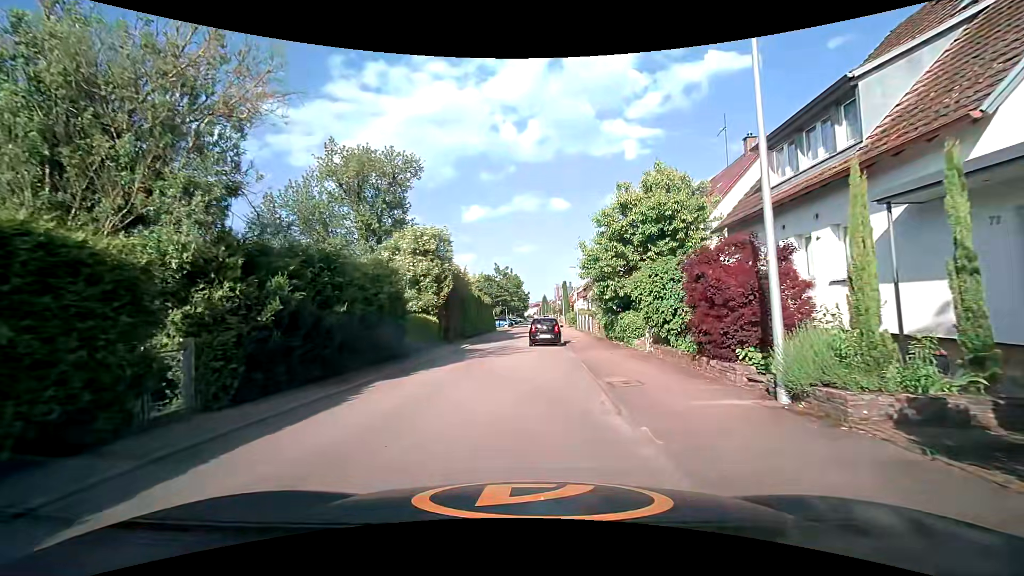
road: residential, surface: asphalt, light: Day
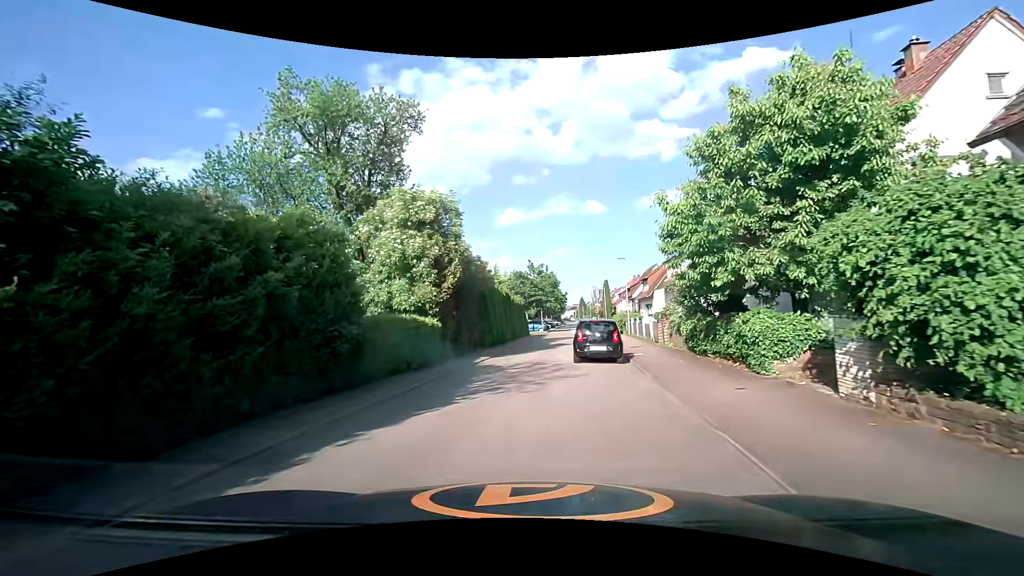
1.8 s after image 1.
(+0.1, +8.3) m; -4°
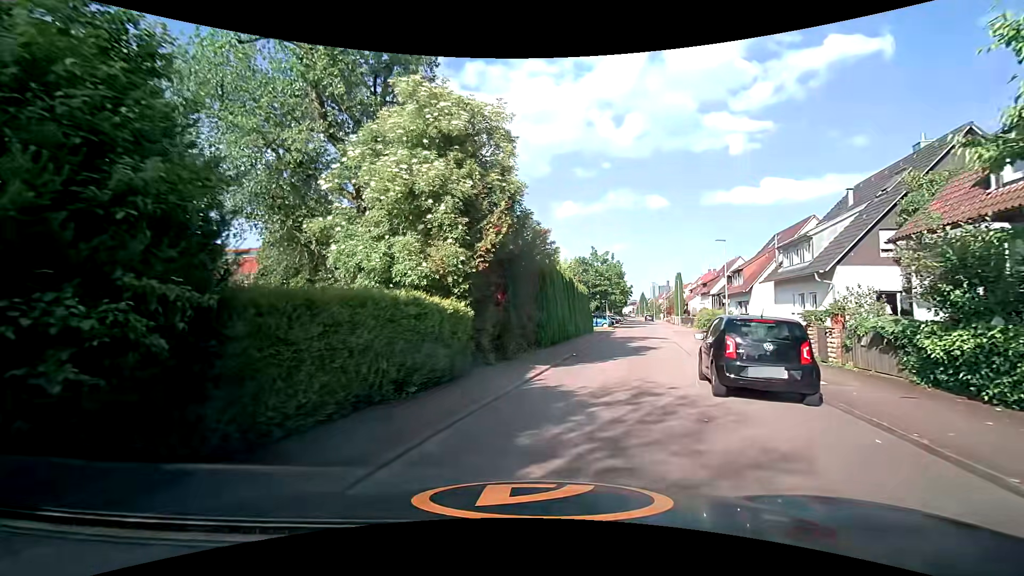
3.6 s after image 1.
(-0.5, +7.4) m; -6°
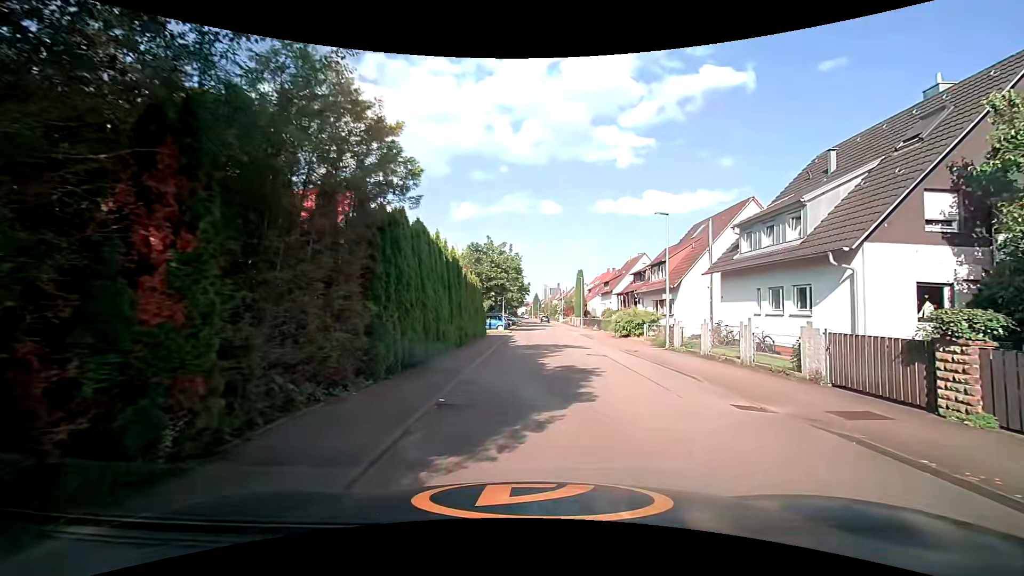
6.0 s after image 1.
(+0.9, +10.2) m; +13°
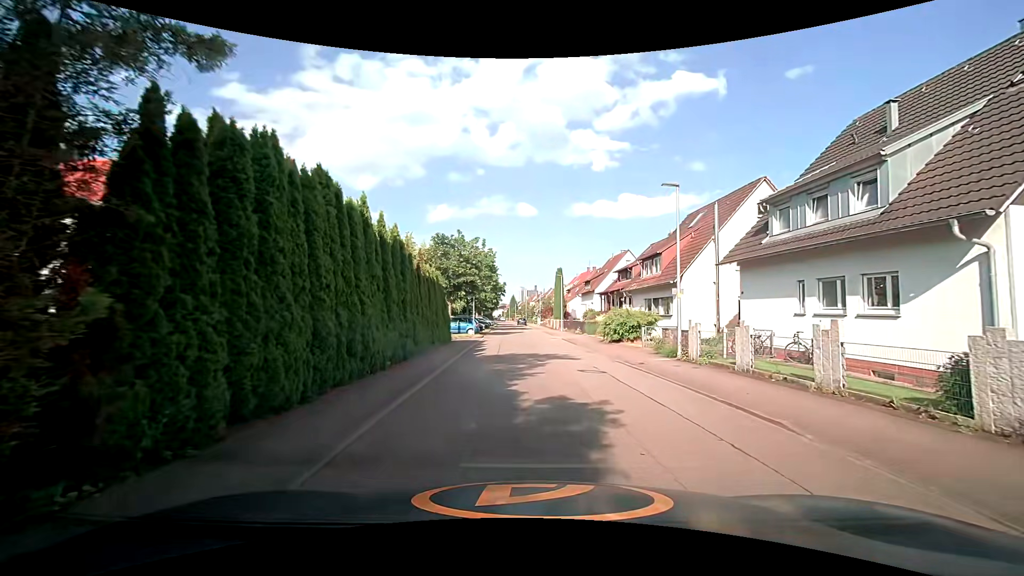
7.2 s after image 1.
(+0.2, +5.3) m; +2°
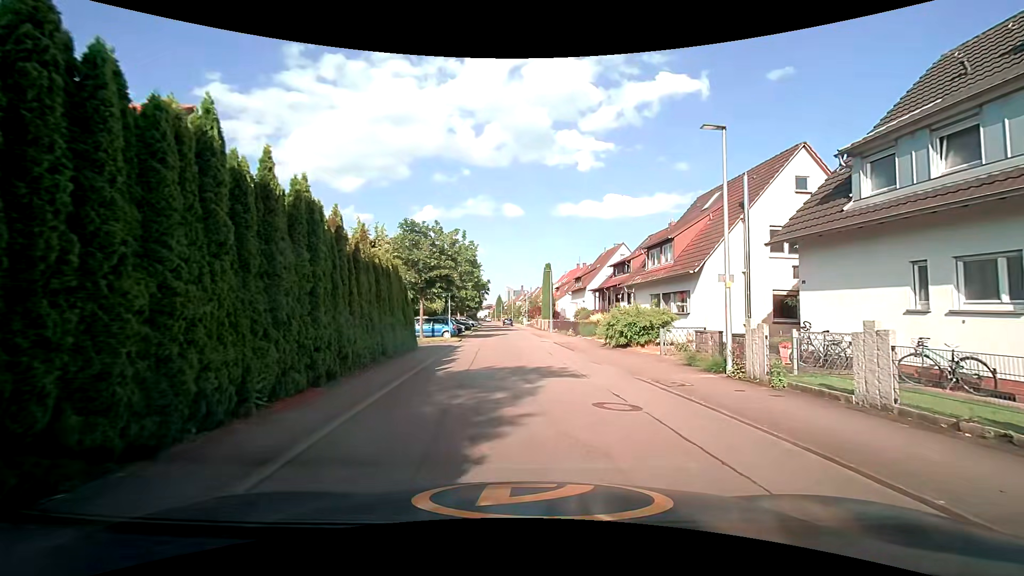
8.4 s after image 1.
(+0.1, +5.4) m; +2°
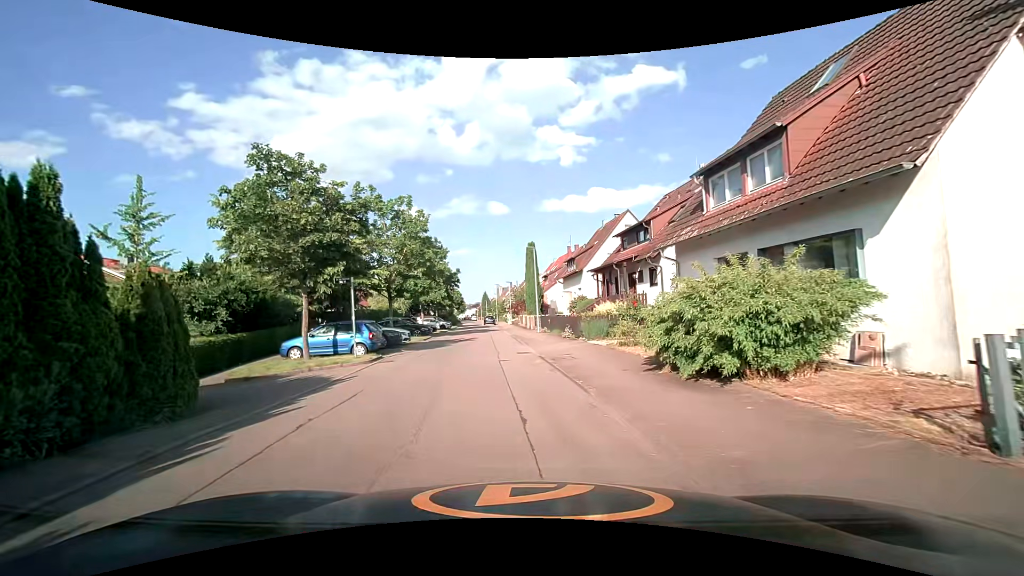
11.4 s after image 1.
(+0.9, +13.5) m; +1°
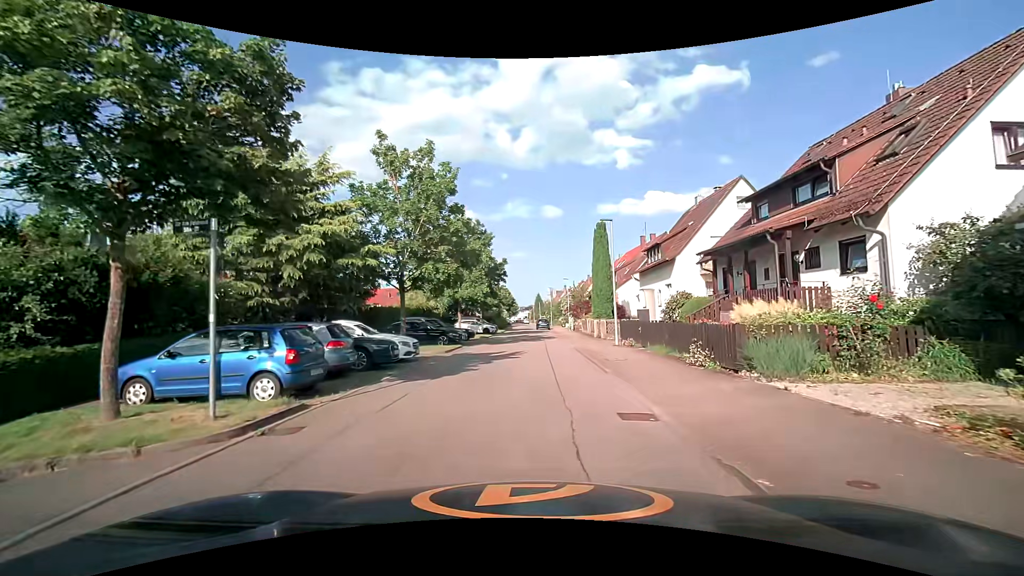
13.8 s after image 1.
(-0.7, +10.9) m; -6°
